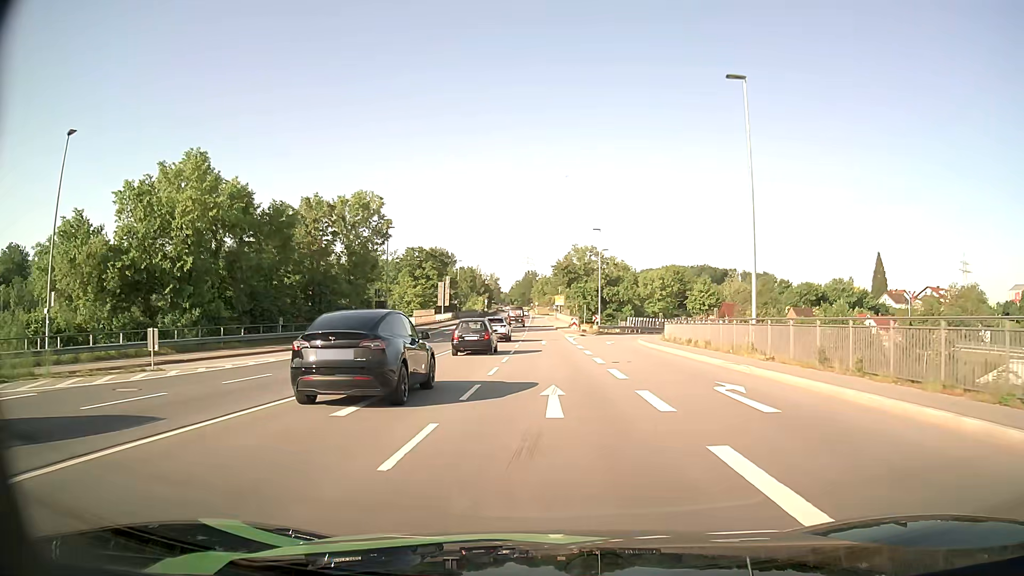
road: primary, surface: asphalt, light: Day
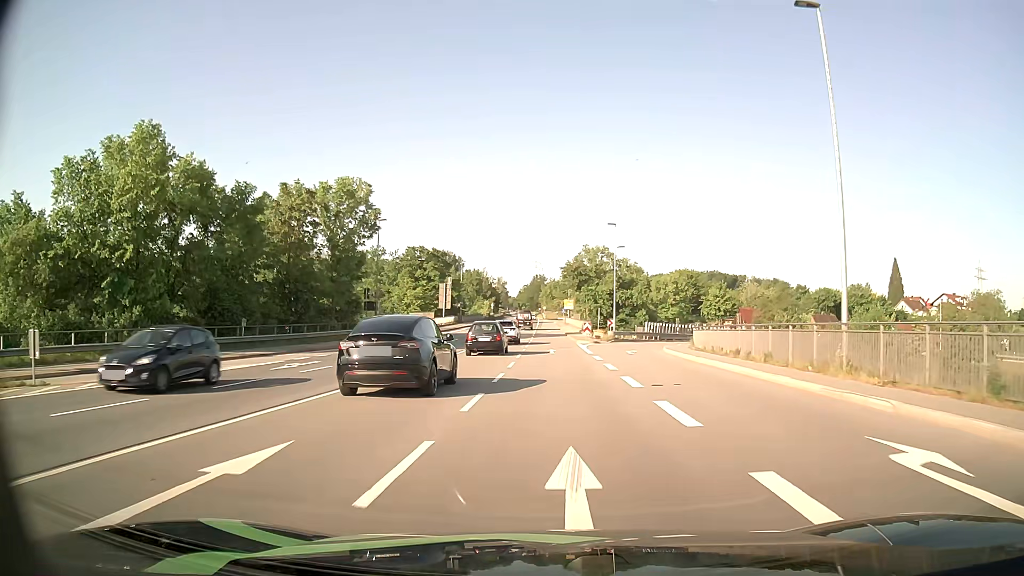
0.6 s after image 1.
(0.0, +7.2) m; 0°
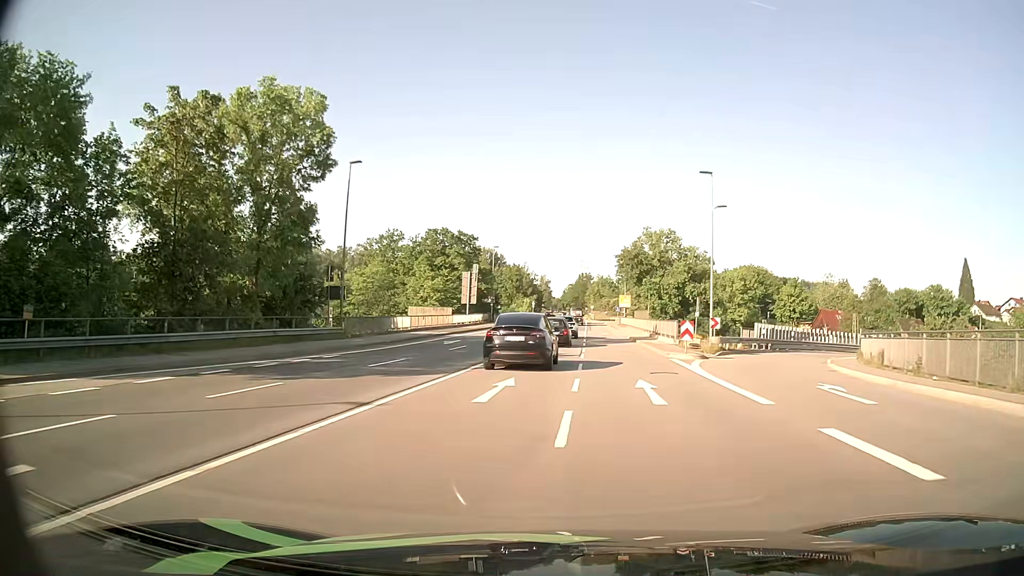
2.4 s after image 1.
(-0.9, +21.7) m; -4°
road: primary_link
